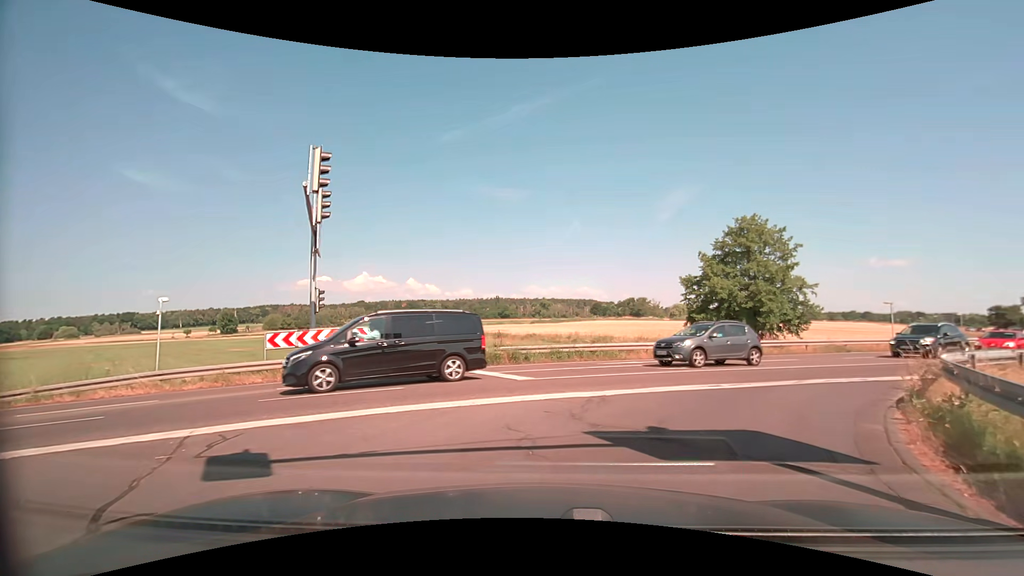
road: tertiary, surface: asphalt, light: Day
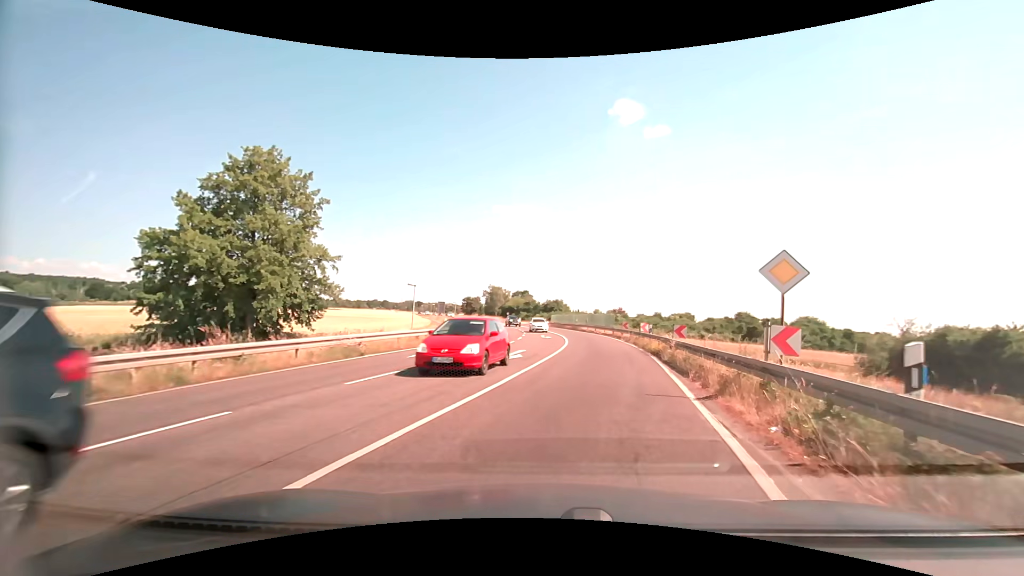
(+7.5, +16.0) m; +48°
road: primary
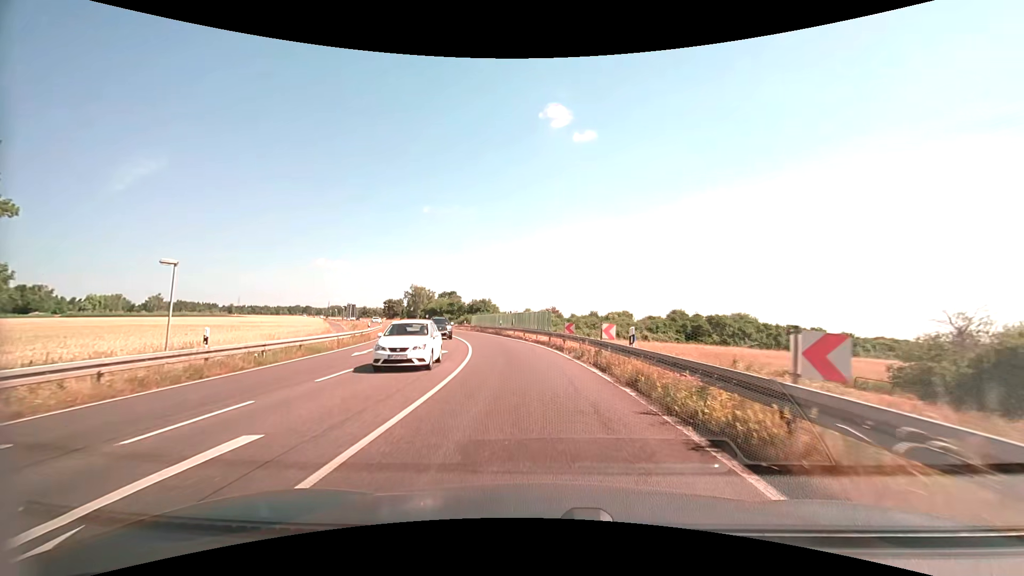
(+2.1, +16.2) m; +9°
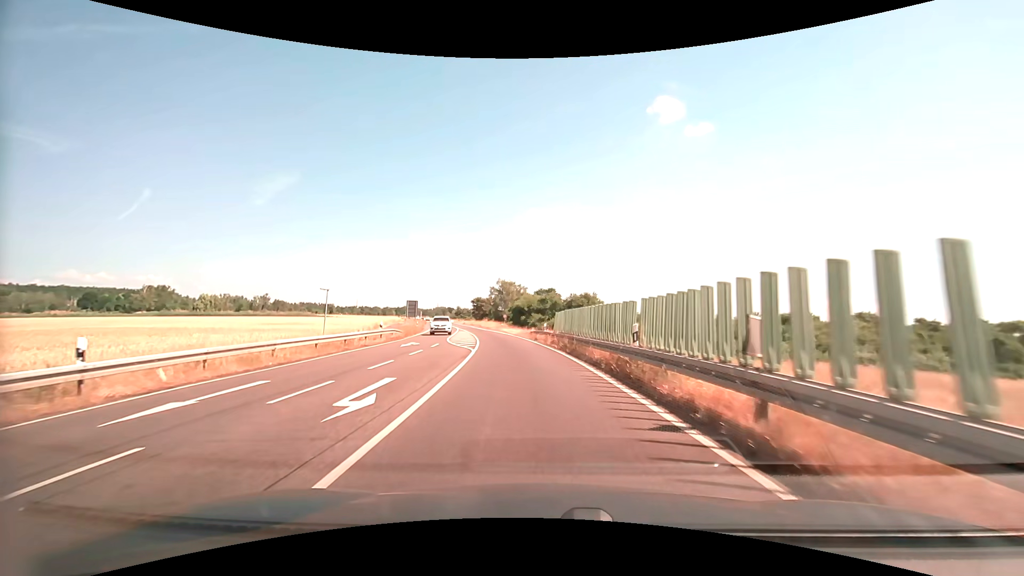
(-3.2, +34.9) m; -12°
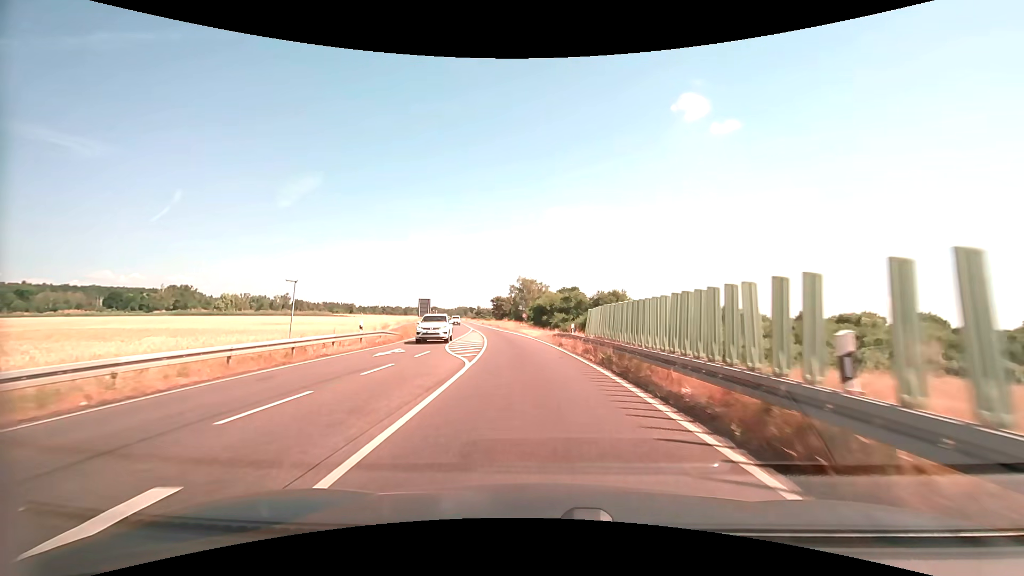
(-0.1, +8.0) m; -2°
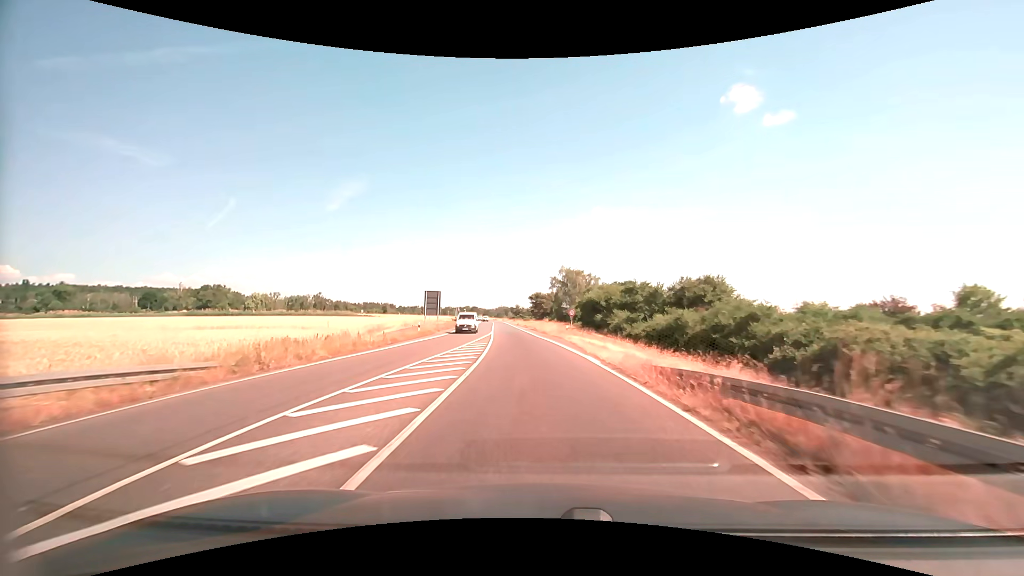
(-1.2, +24.9) m; -5°
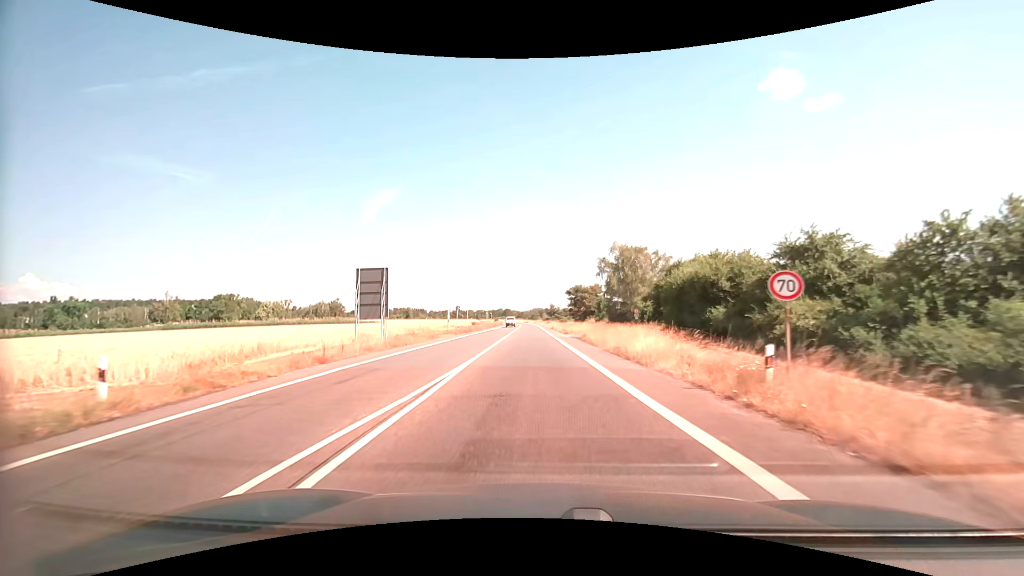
(-1.5, +34.1) m; -4°
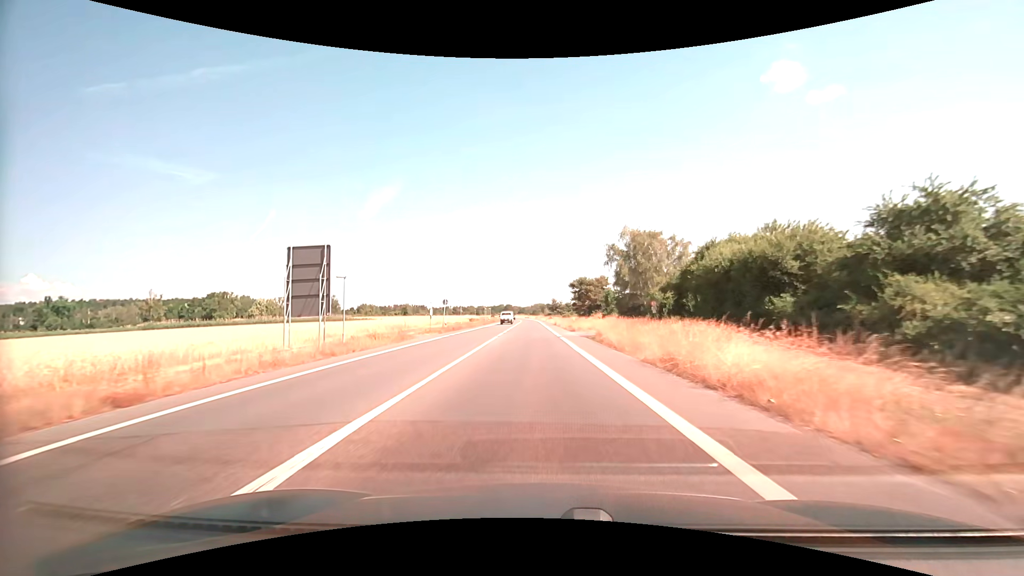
(0.0, +8.7) m; 0°
(0, +10) (0, +20) (0, +30) (-1, +40) (-1, +50) (-1, +60) (-1, +70) (-2, +80) (-2, +90) (-2, +100) m
